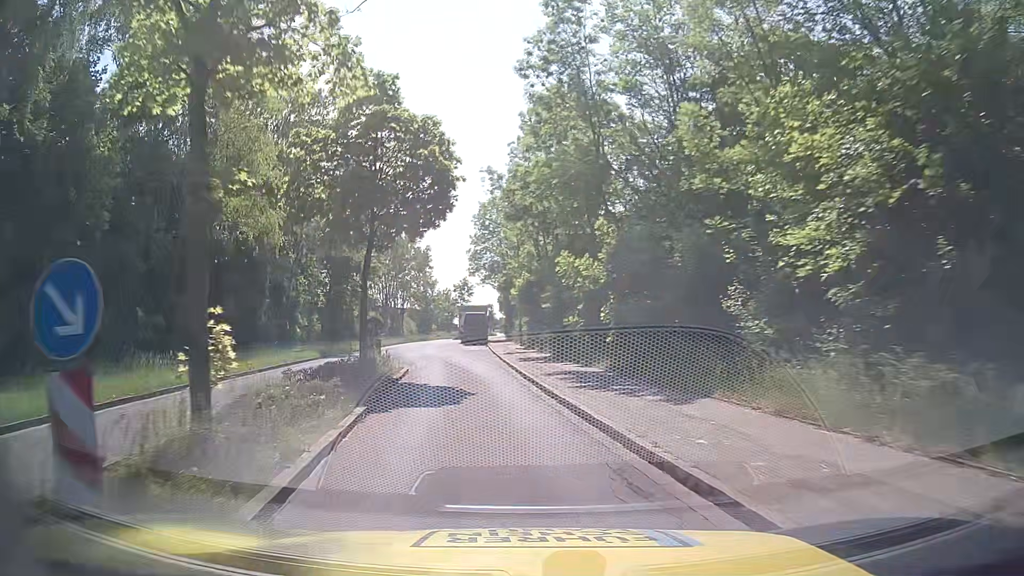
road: tertiary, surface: asphalt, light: Day
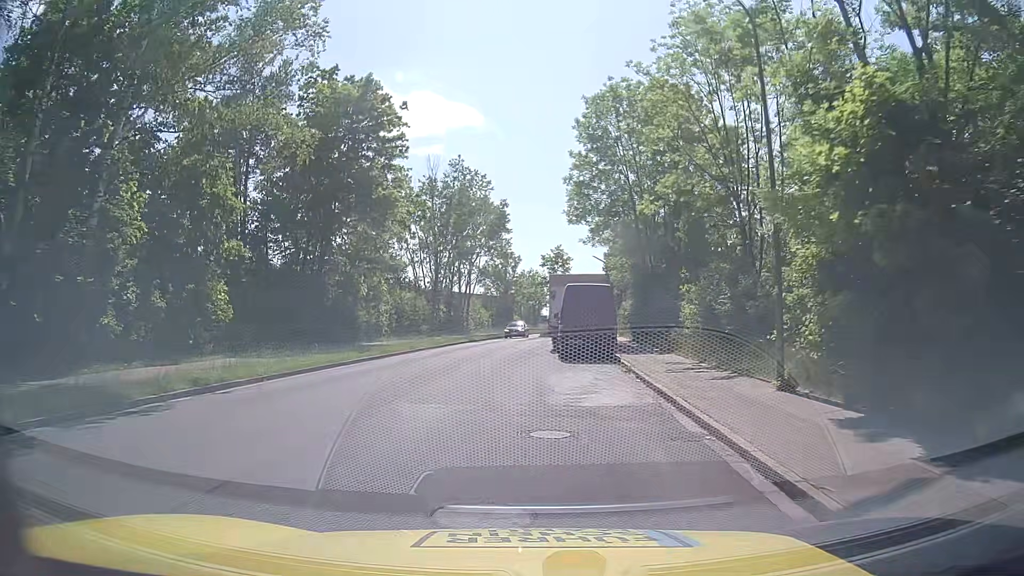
(-3.1, +30.6) m; -8°
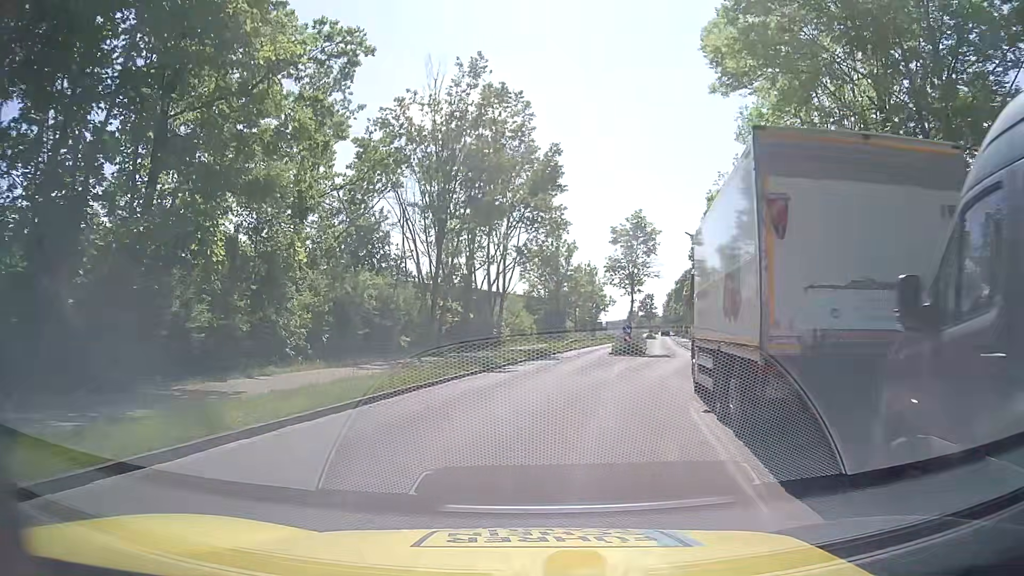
(-0.7, +23.5) m; -5°
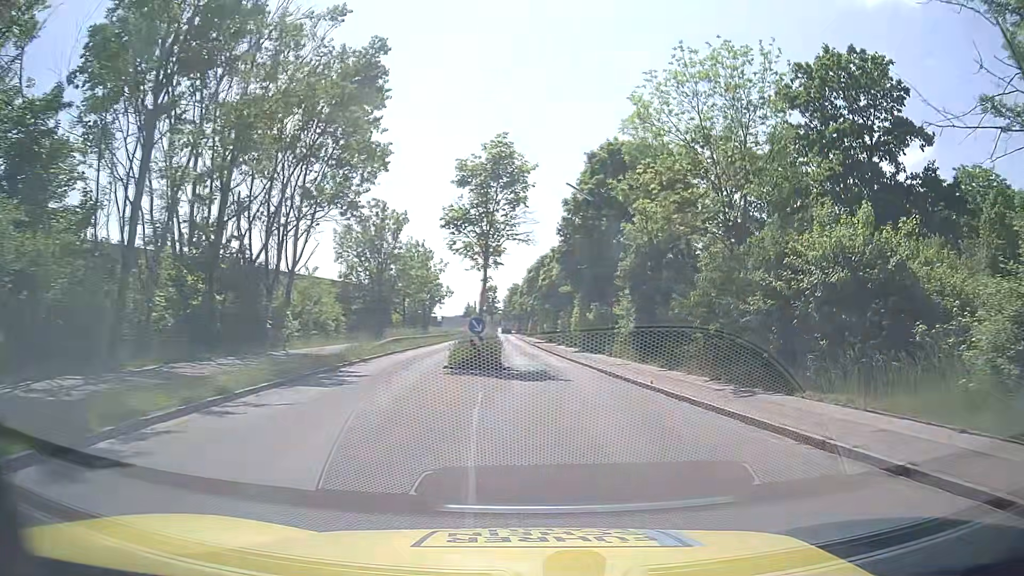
(+1.7, +16.5) m; +14°
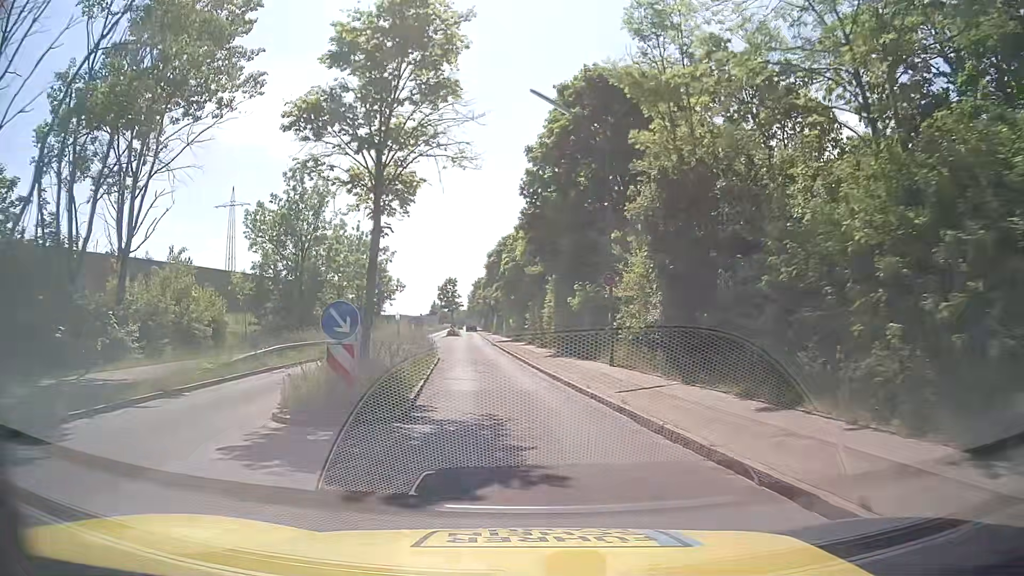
(+0.6, +12.7) m; +3°
(0, +10) (-1, +20) (-2, +30) (-3, +40) (-4, +50) (-5, +60) (-6, +70) (-6, +80) (-7, +90) (-8, +100) m
